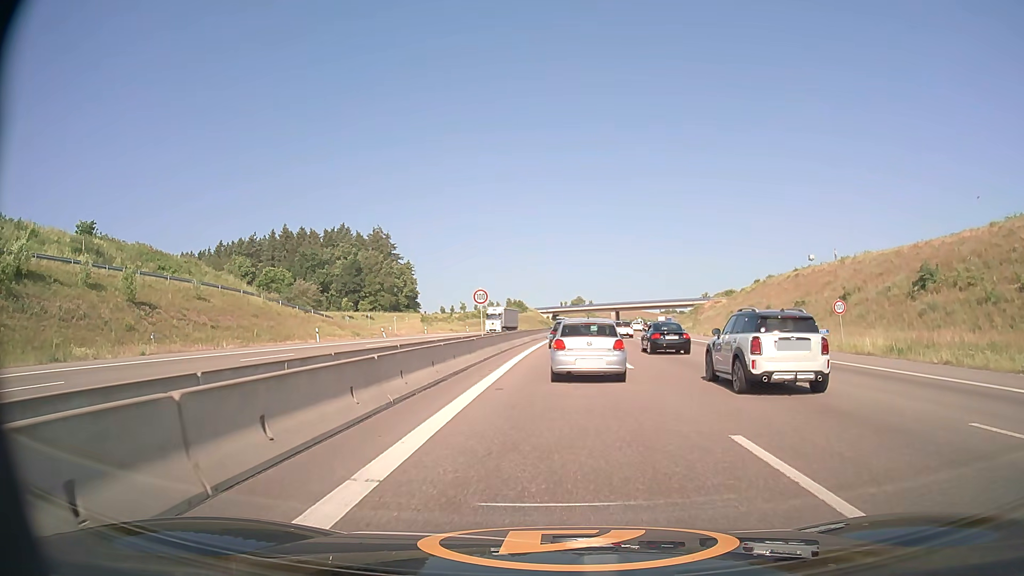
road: motorway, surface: asphalt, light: Day
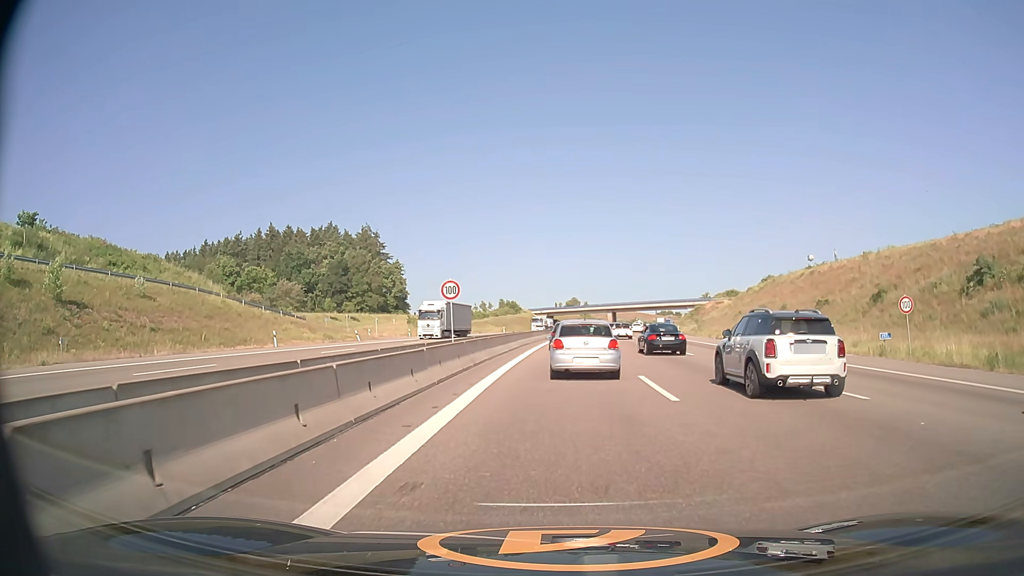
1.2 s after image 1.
(0.0, +8.0) m; 0°
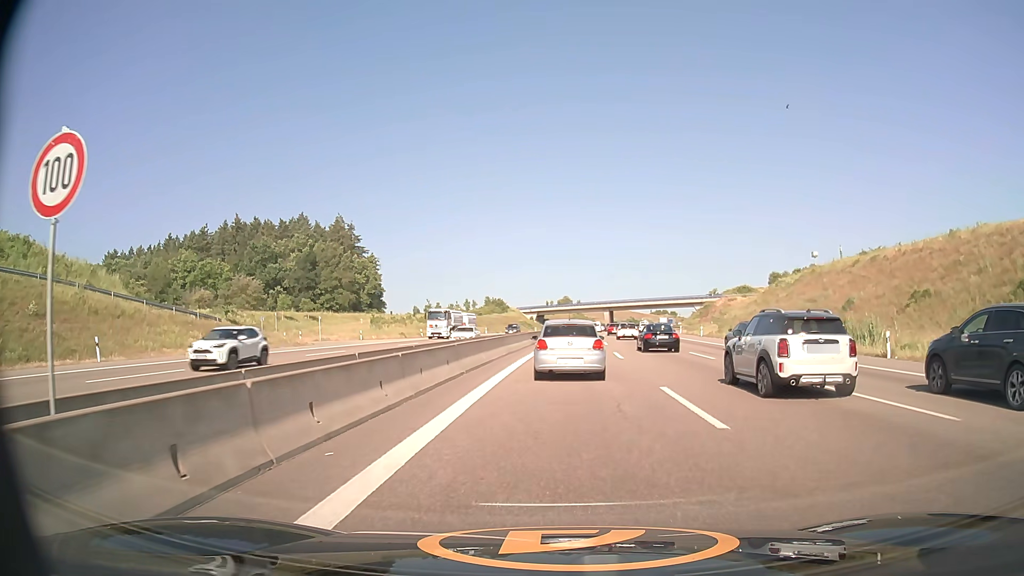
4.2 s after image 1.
(+0.2, +20.7) m; +1°
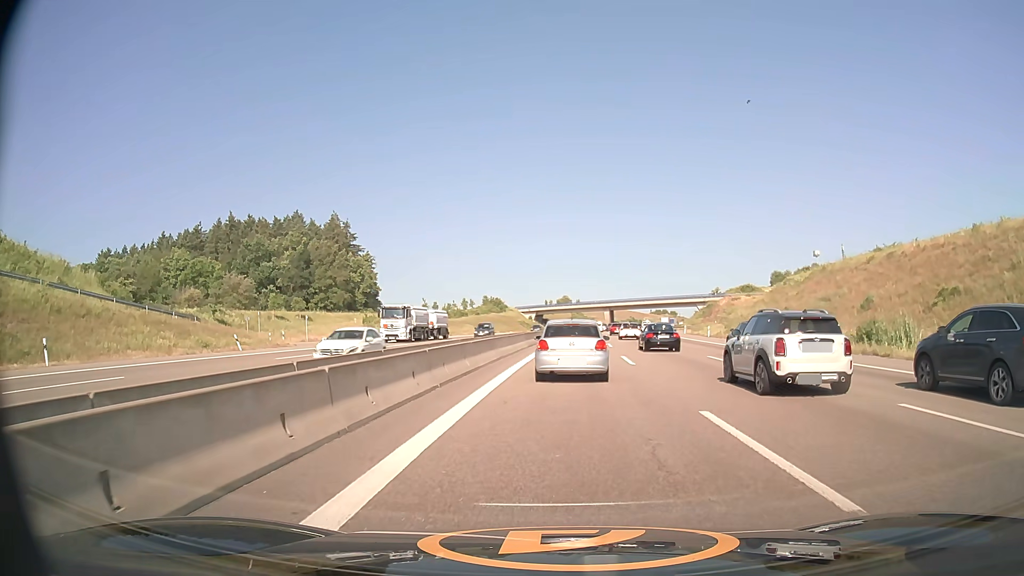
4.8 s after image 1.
(0.0, +4.0) m; 0°
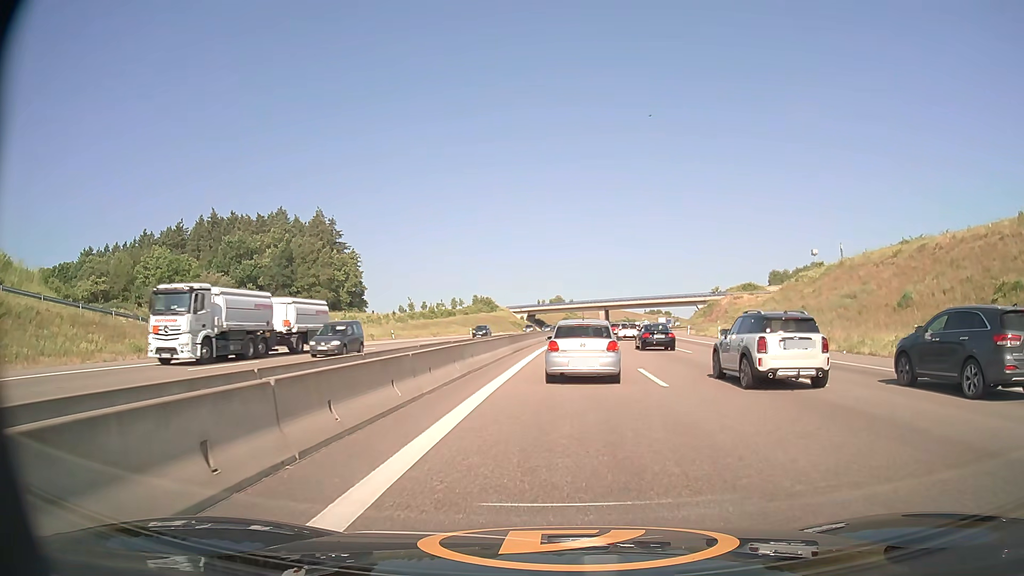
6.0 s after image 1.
(0.0, +7.7) m; 0°
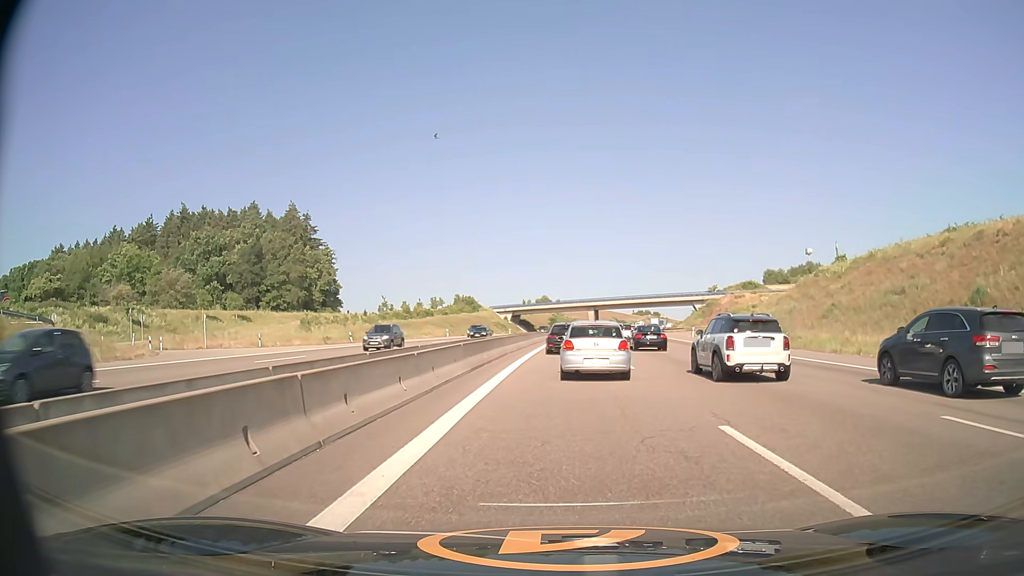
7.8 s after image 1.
(+0.2, +11.2) m; +1°
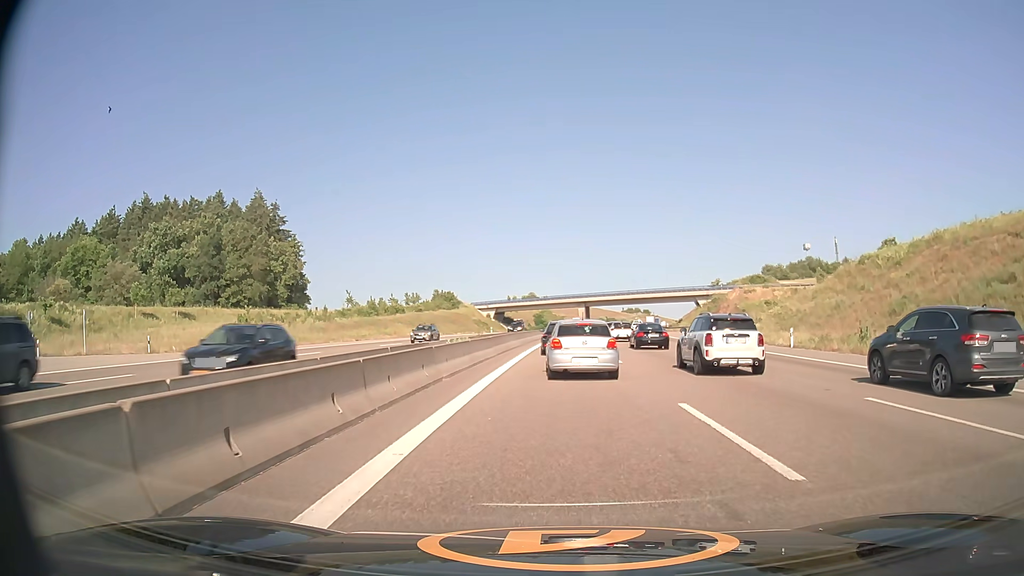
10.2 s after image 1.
(+0.2, +15.2) m; +1°
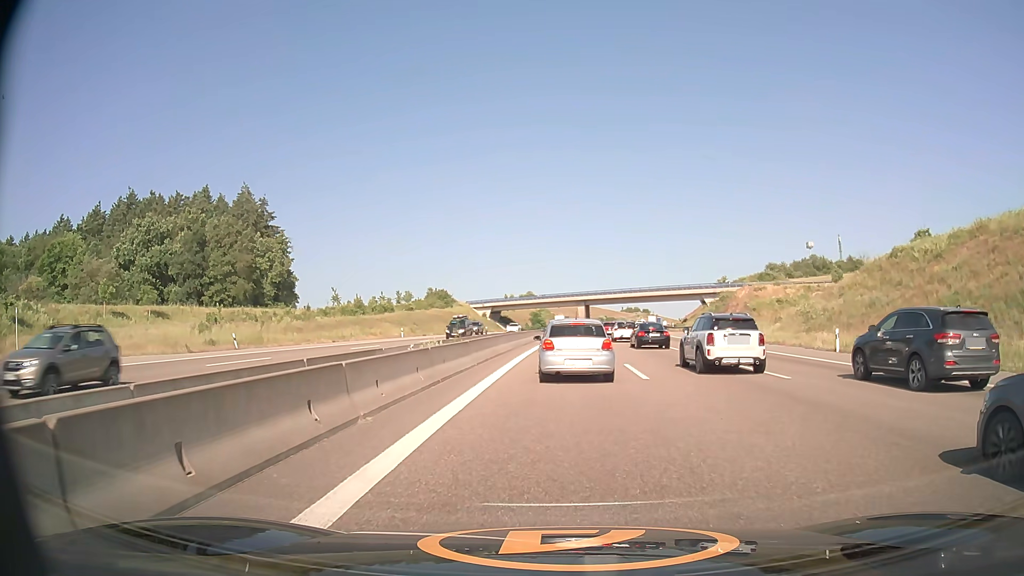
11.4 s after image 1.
(0.0, +6.8) m; 0°
(0, +10) (0, +20) (0, +30) (+1, +40) (+1, +50) (+2, +60) (+3, +70) (+4, +80) (+4, +90) (+5, +100) m
